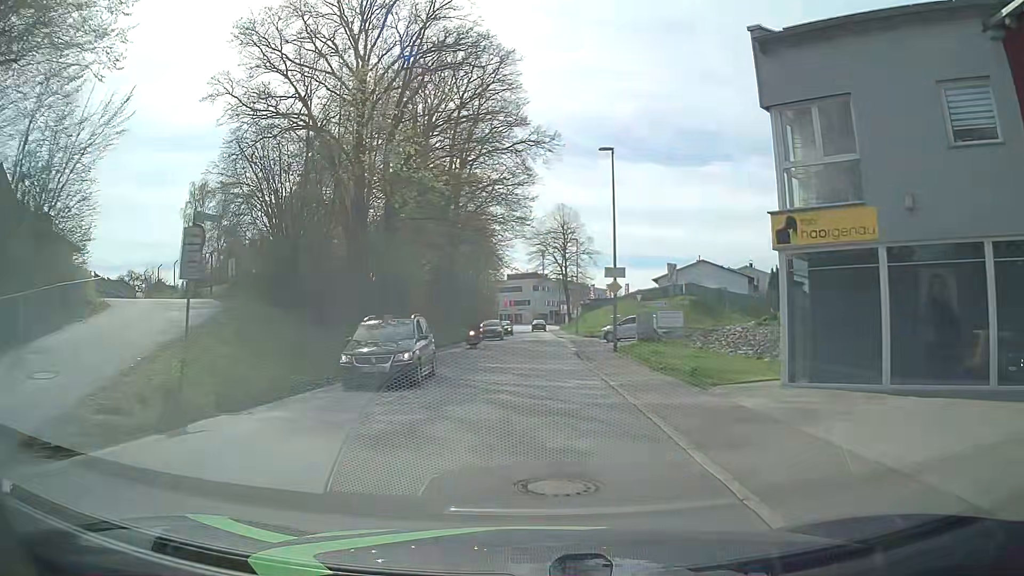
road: tertiary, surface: asphalt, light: Day
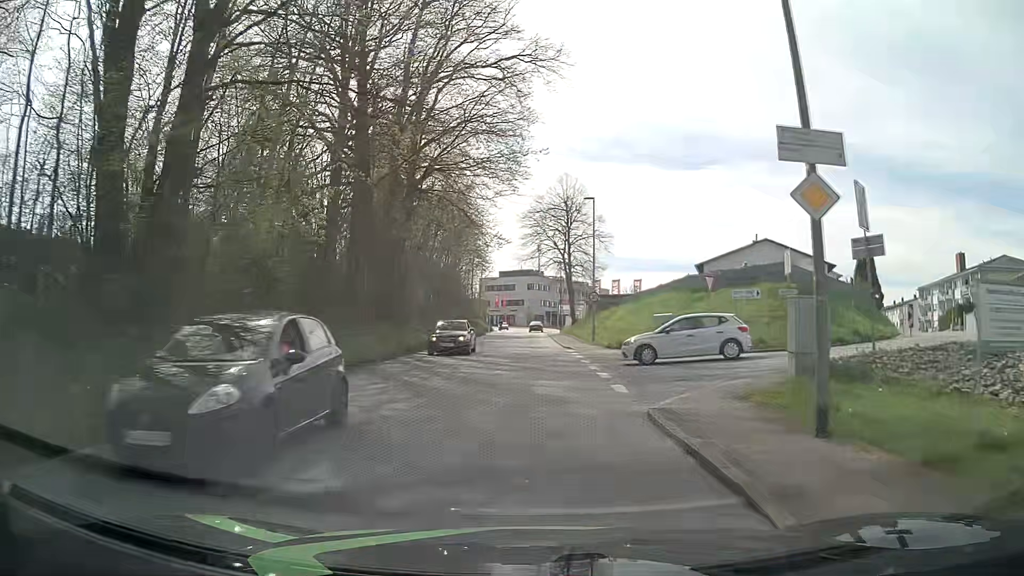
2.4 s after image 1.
(0.0, +19.2) m; 0°
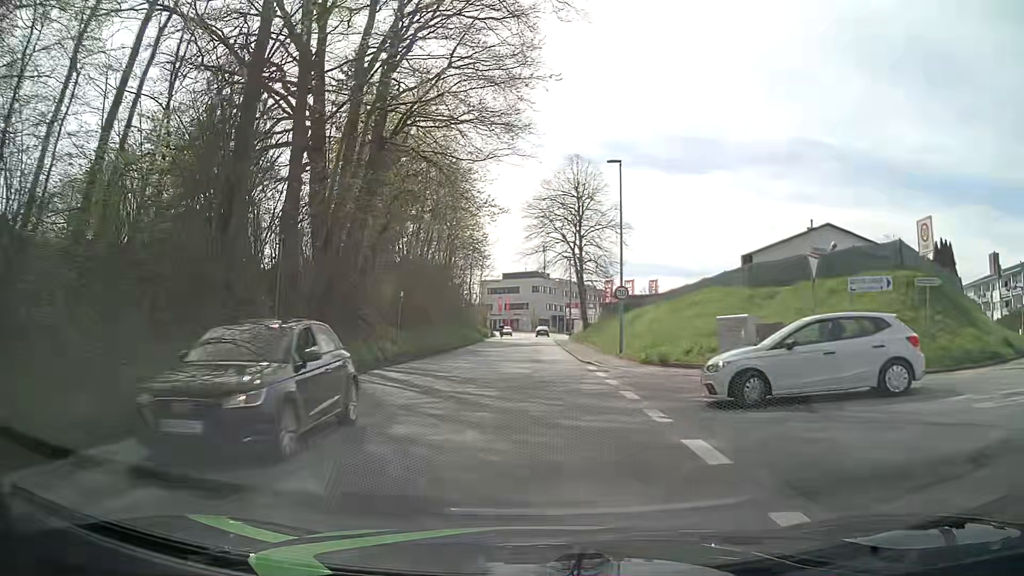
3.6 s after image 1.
(-0.1, +9.5) m; 0°
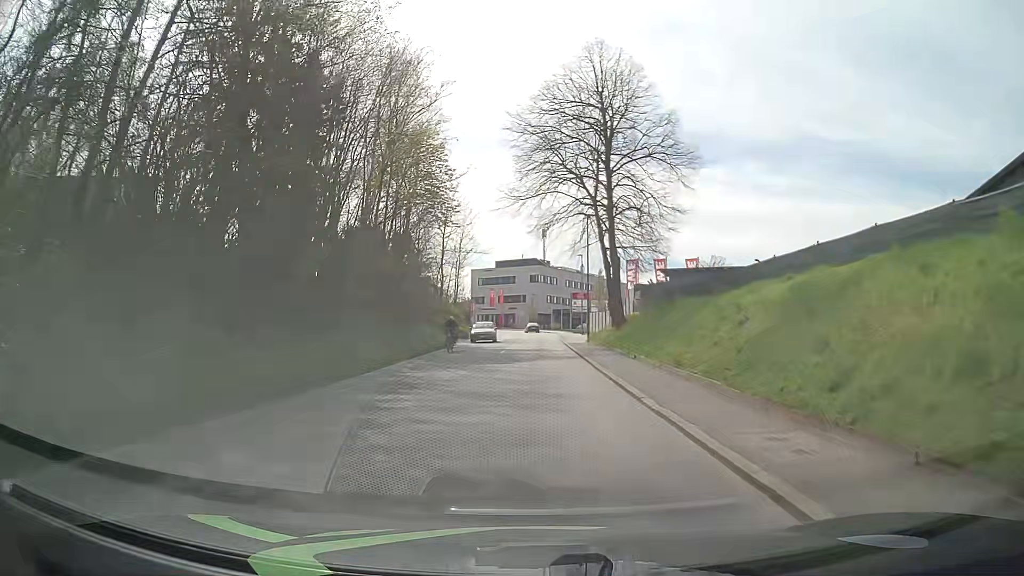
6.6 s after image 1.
(-0.4, +23.8) m; 0°
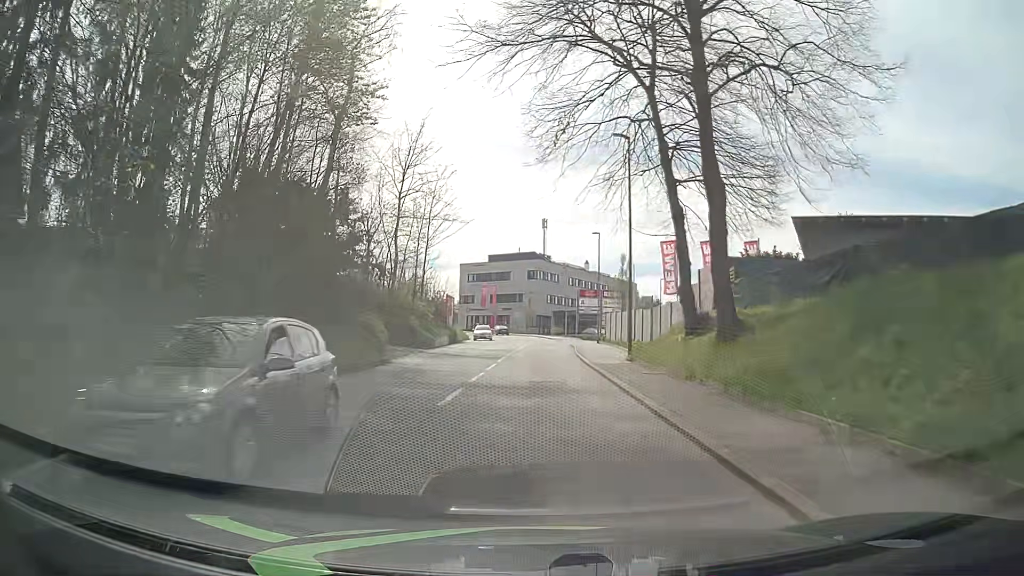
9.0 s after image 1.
(-0.4, +19.3) m; -1°
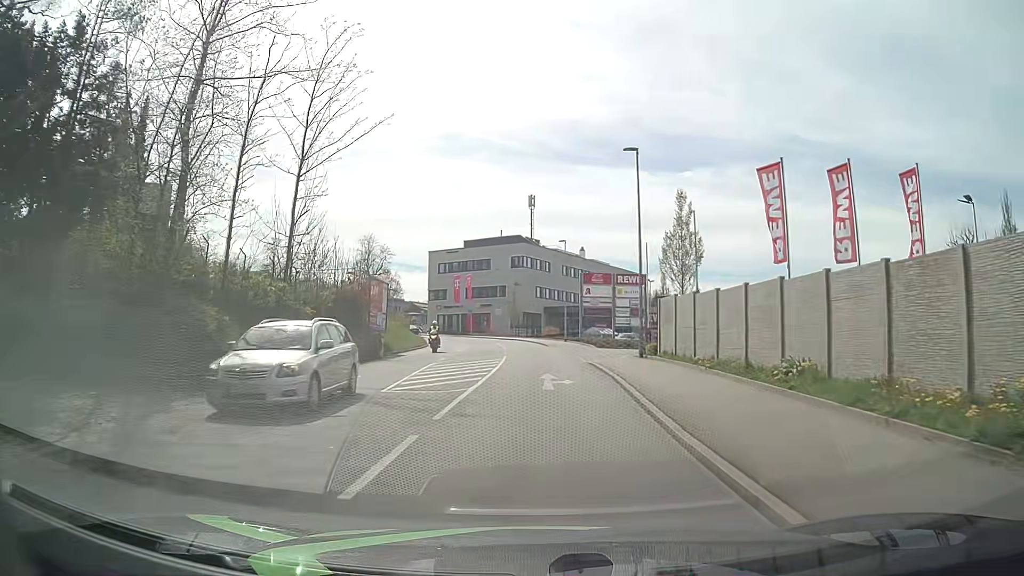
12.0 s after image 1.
(+0.1, +23.9) m; +1°
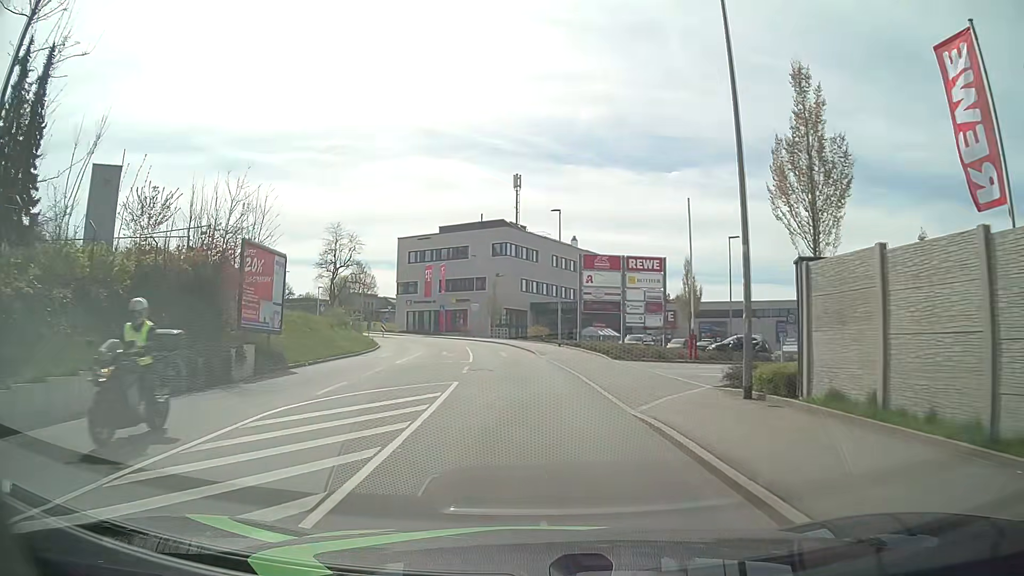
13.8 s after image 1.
(+0.1, +14.3) m; +1°
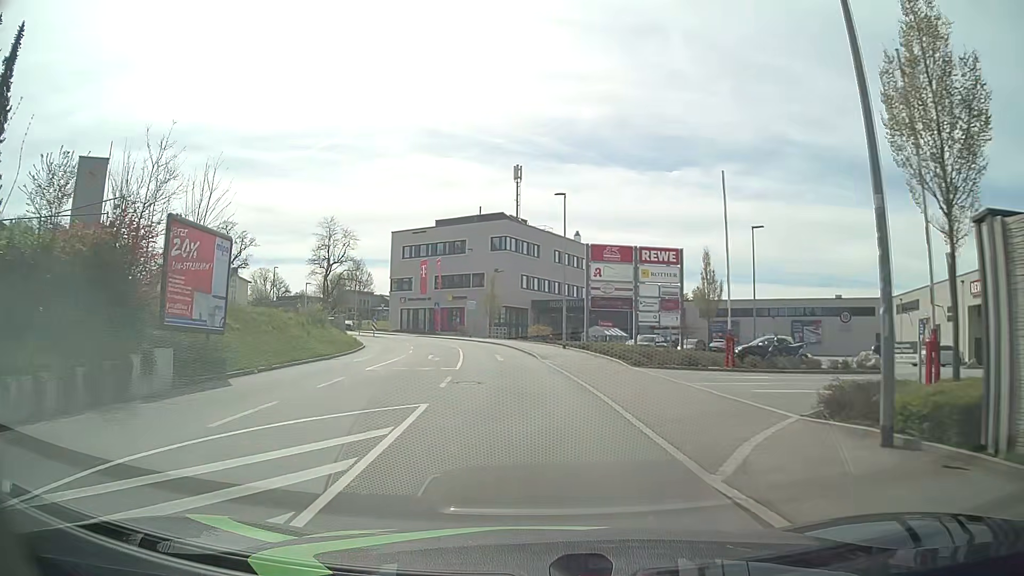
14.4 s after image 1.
(0.0, +4.8) m; 0°
